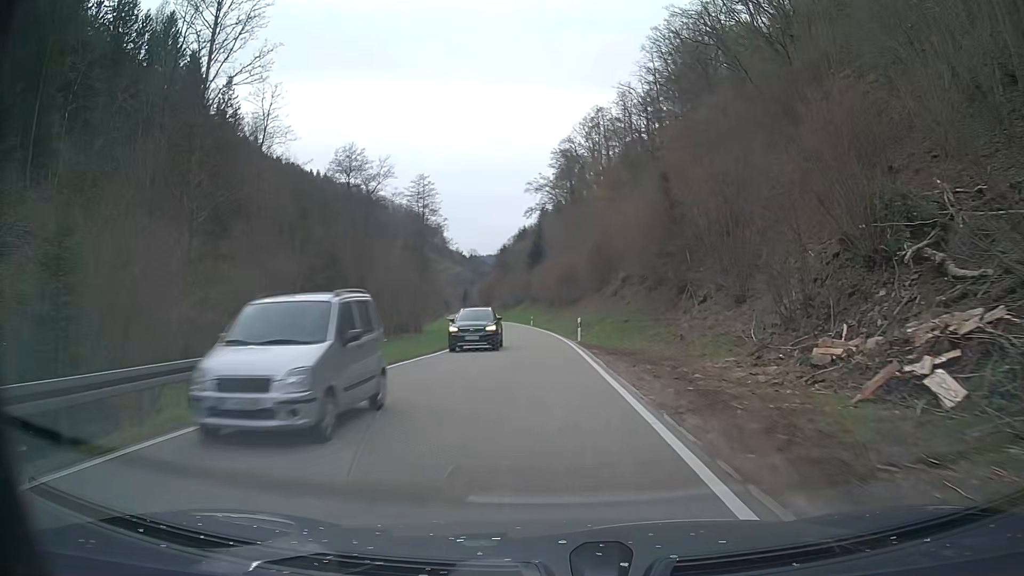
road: tertiary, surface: asphalt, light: Day
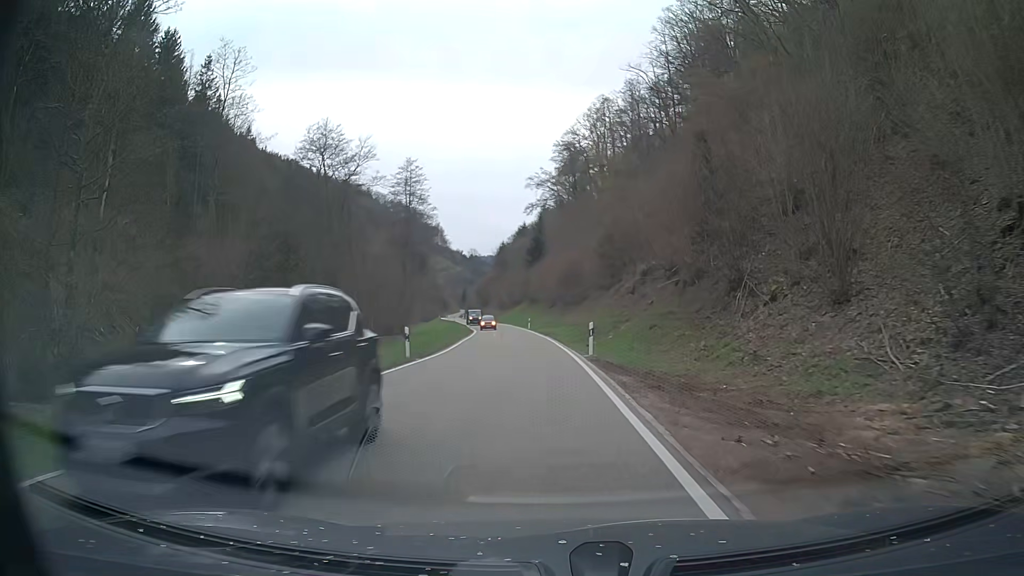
(+0.1, +9.9) m; +1°
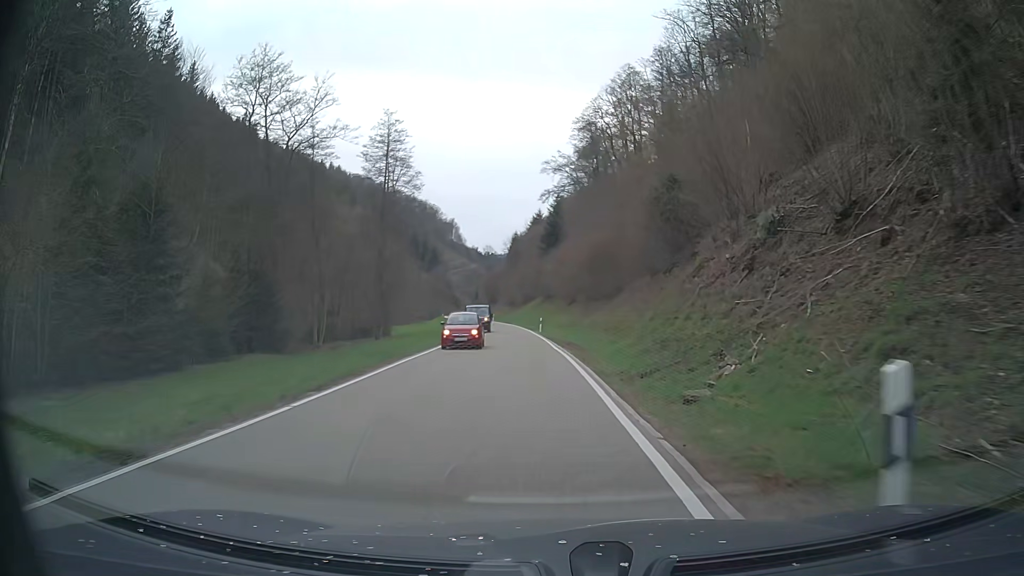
(-0.3, +19.5) m; -1°
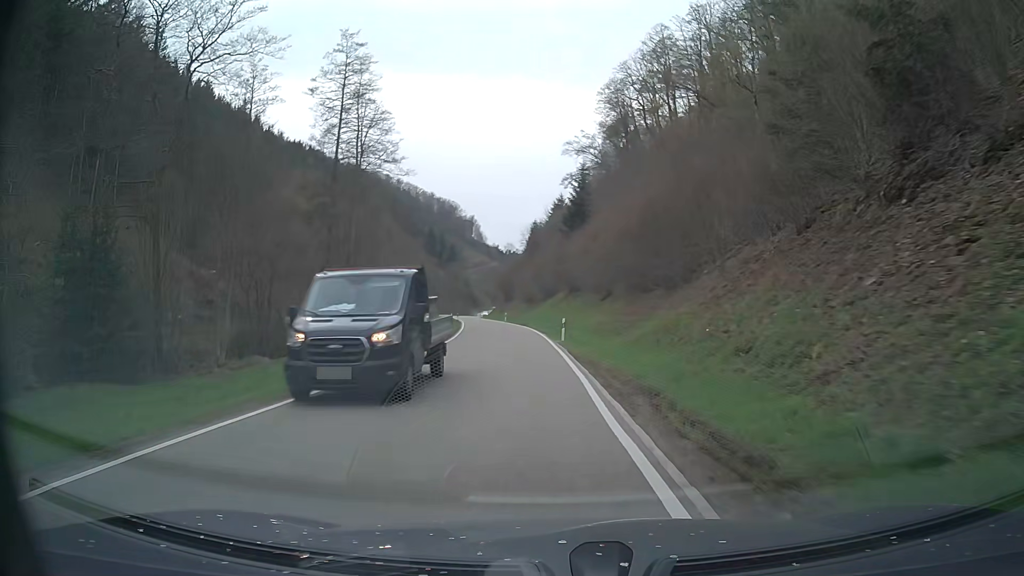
(-0.4, +19.3) m; -2°
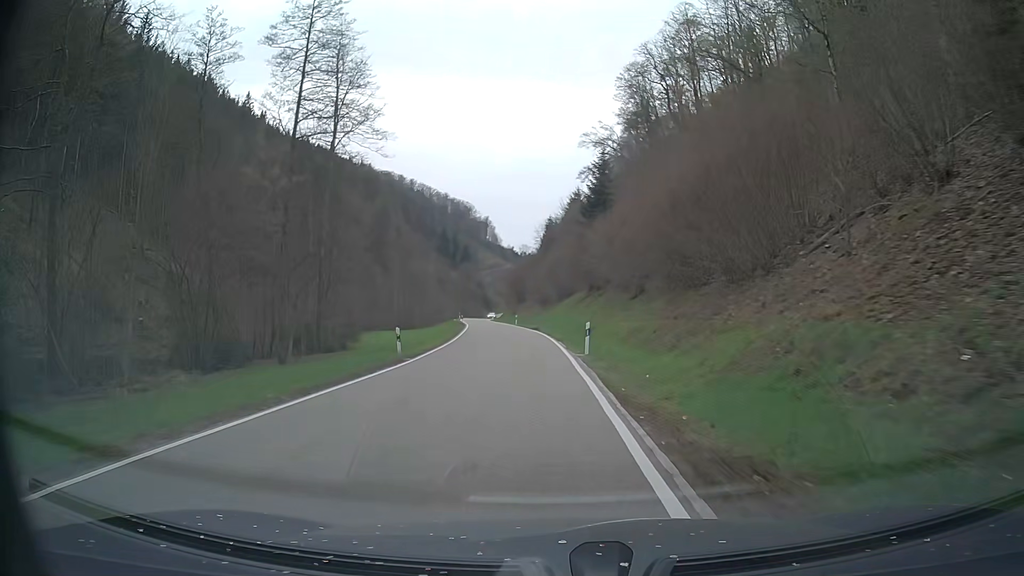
(-0.1, +9.8) m; -1°
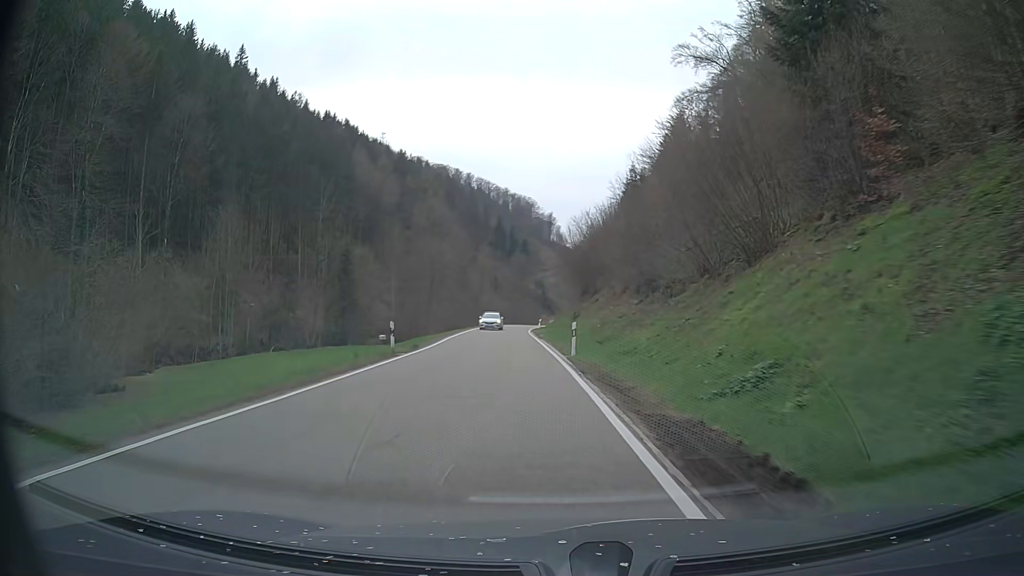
(-2.4, +53.4) m; -6°
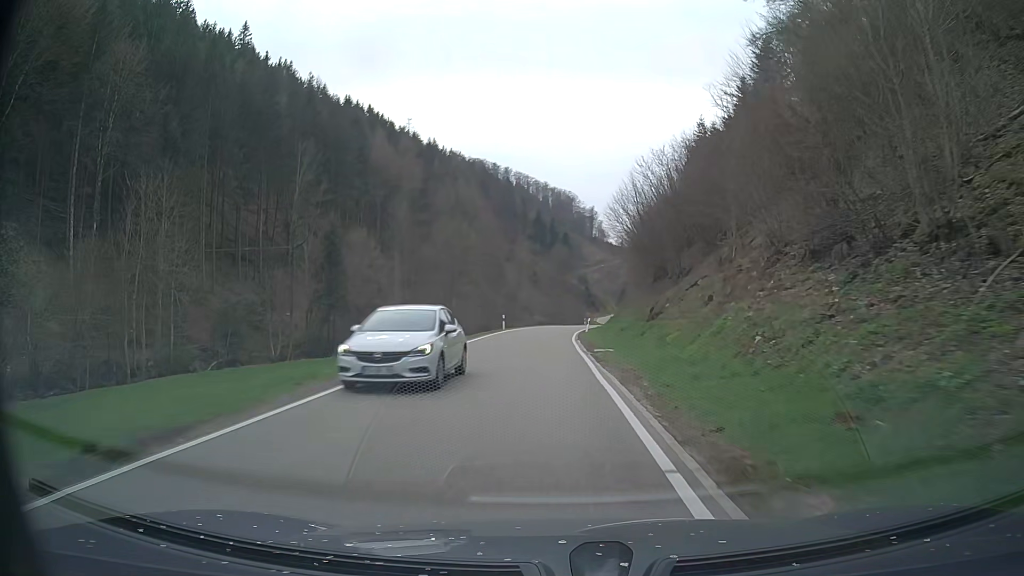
(-0.7, +21.3) m; -3°
